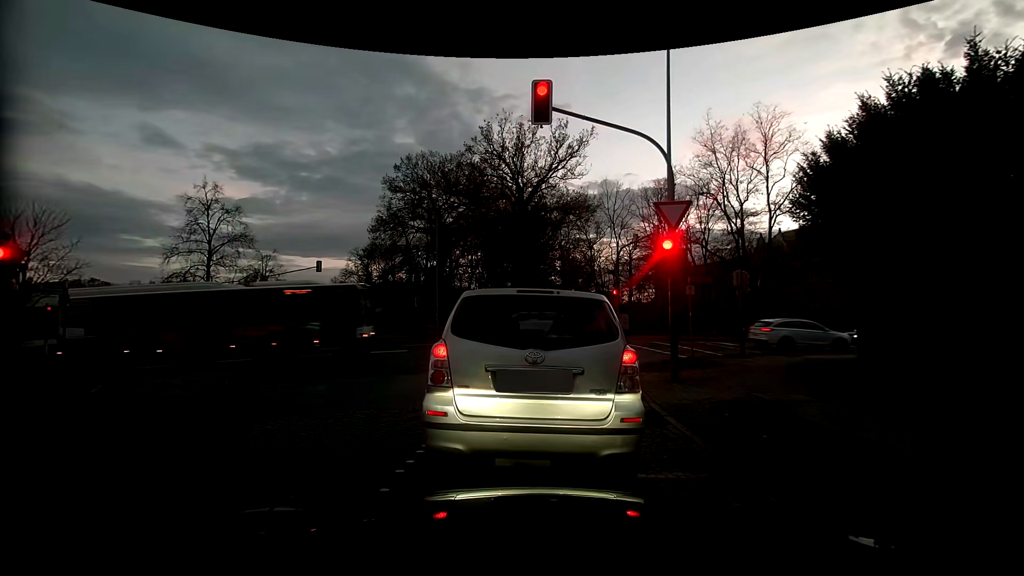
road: residential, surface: sett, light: Dusk
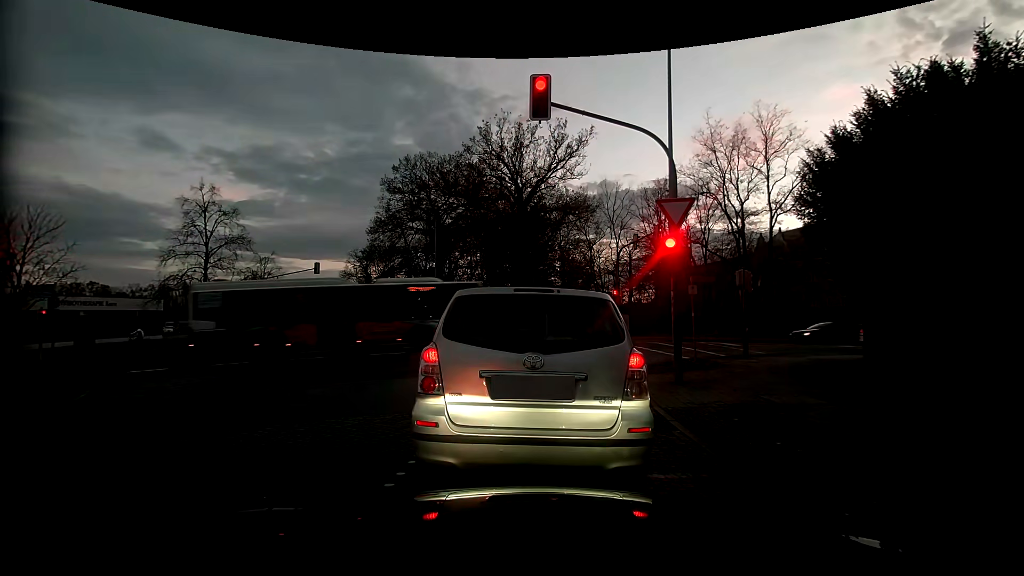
(0.0, +0.3) m; 0°
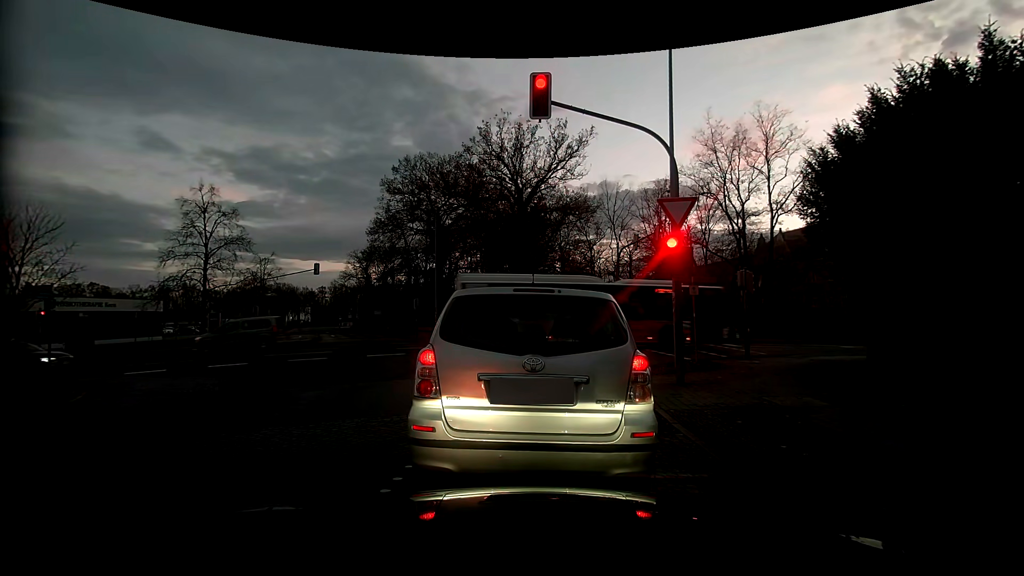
(0.0, +0.1) m; 0°
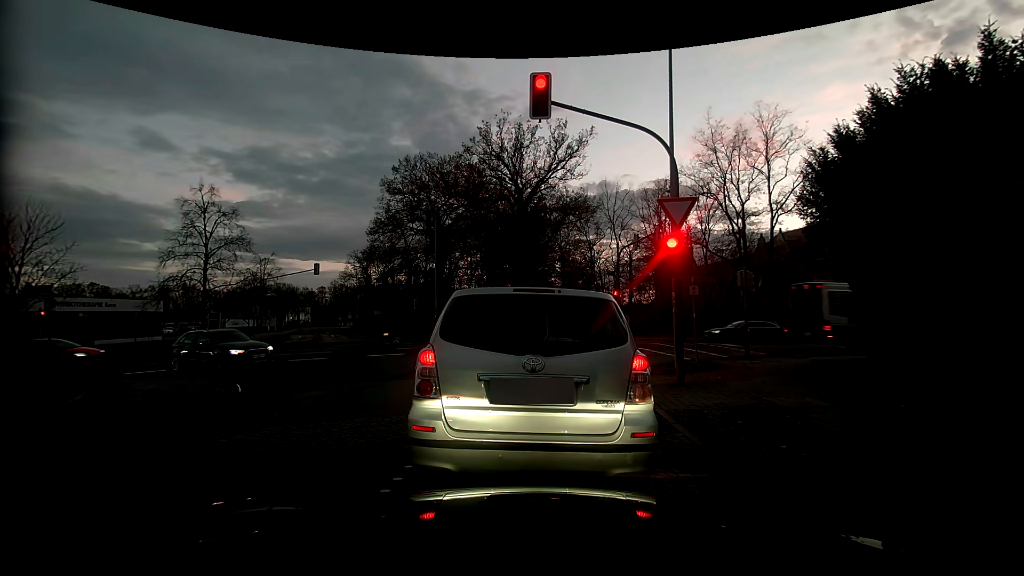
(0.0, 0.0) m; 0°
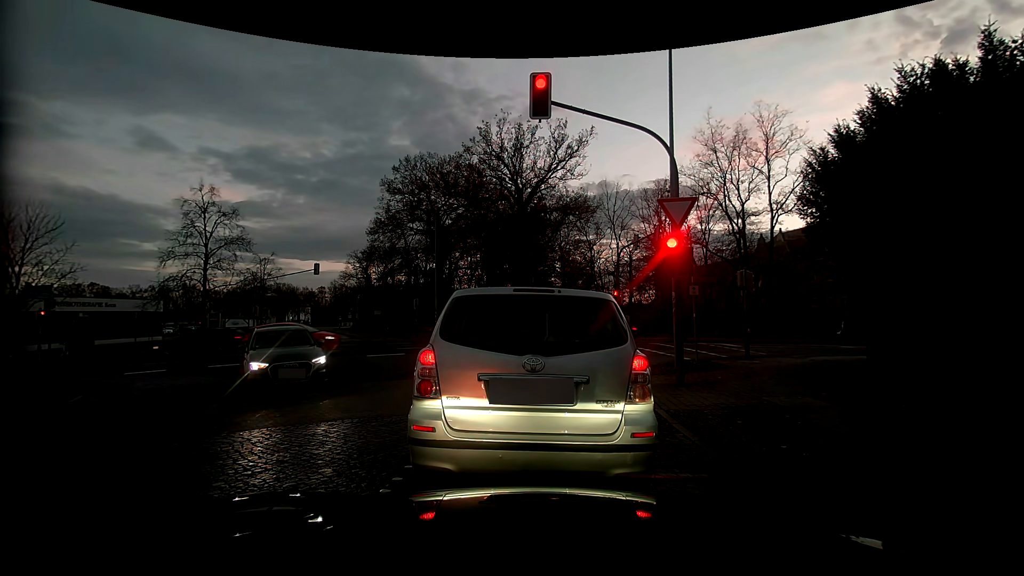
(0.0, 0.0) m; 0°
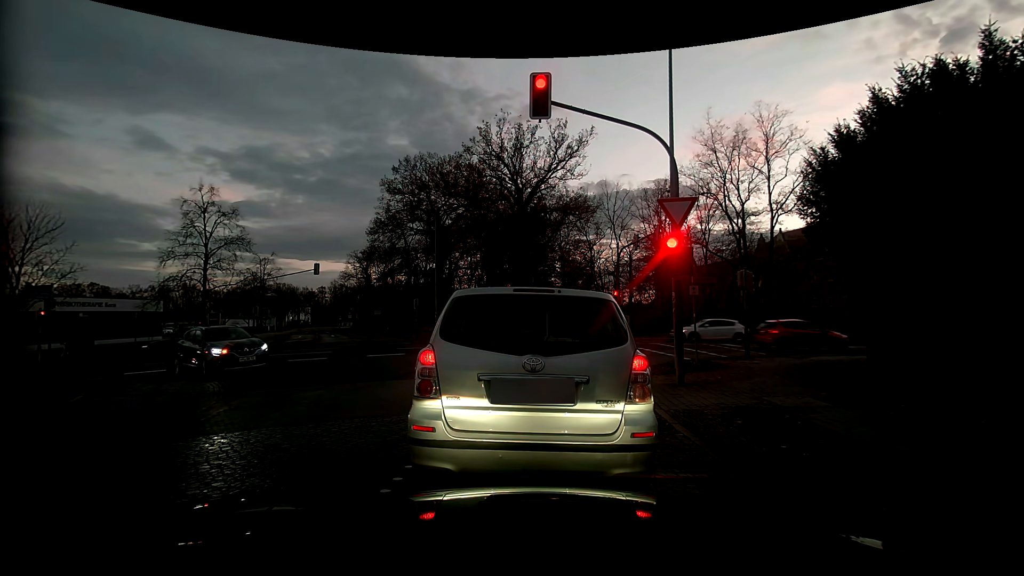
(0.0, 0.0) m; 0°
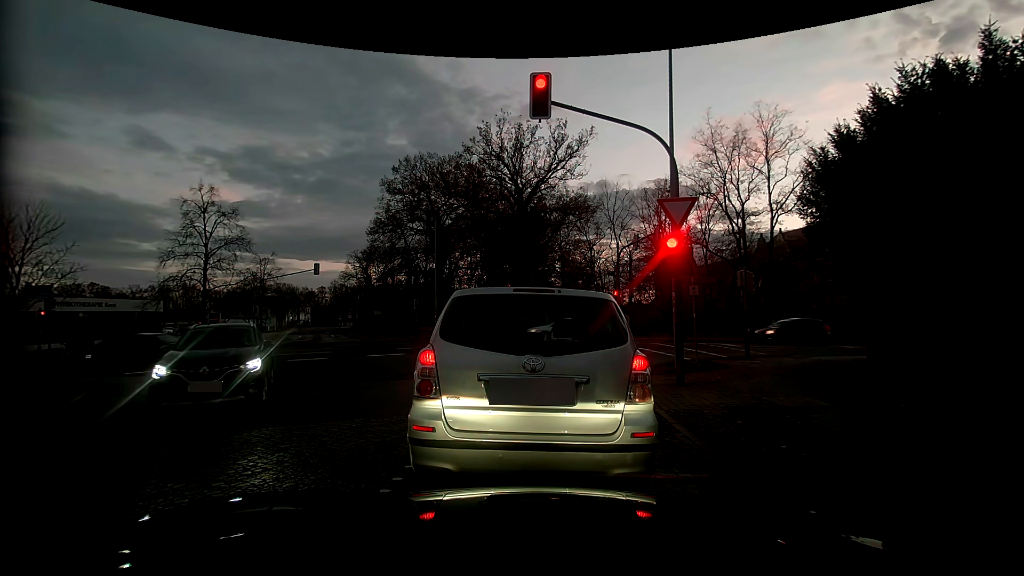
(0.0, 0.0) m; 0°
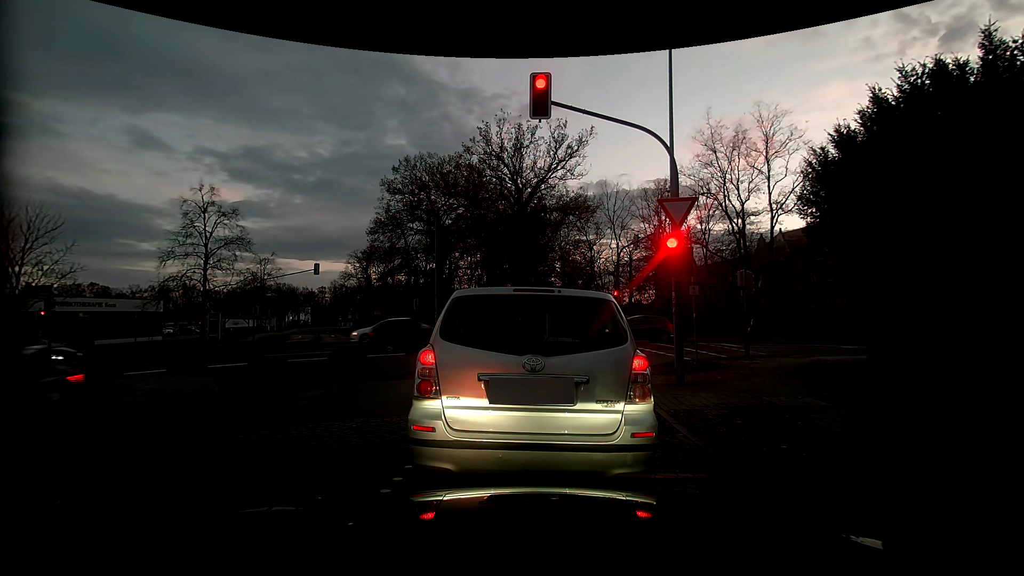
(0.0, 0.0) m; 0°
(0, +10) (-3, +20) (-10, +27) (-20, +29) (-29, +27) (-39, +25) (-49, +23) (-59, +21) (-69, +19) (-78, +17) m
